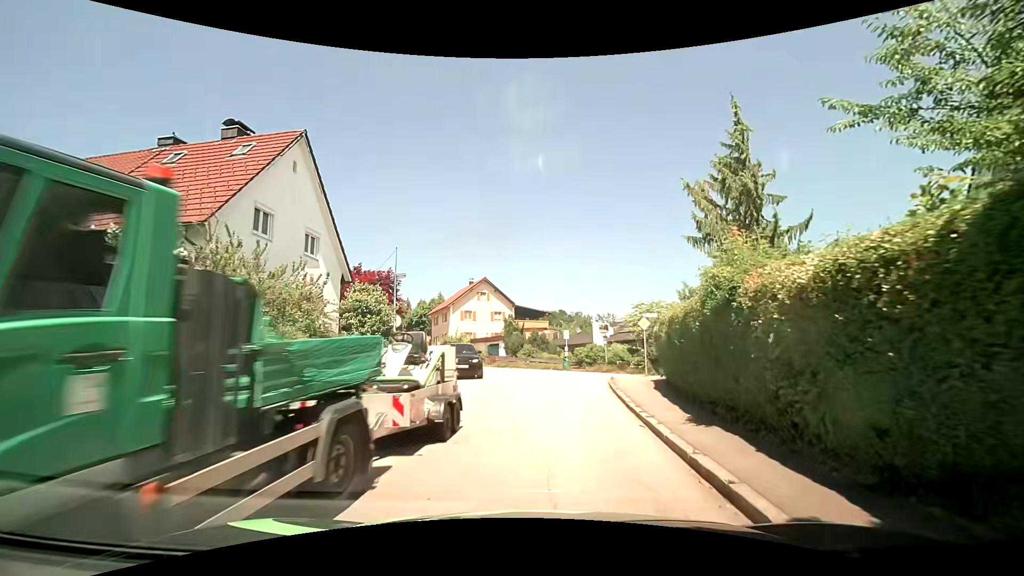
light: Day
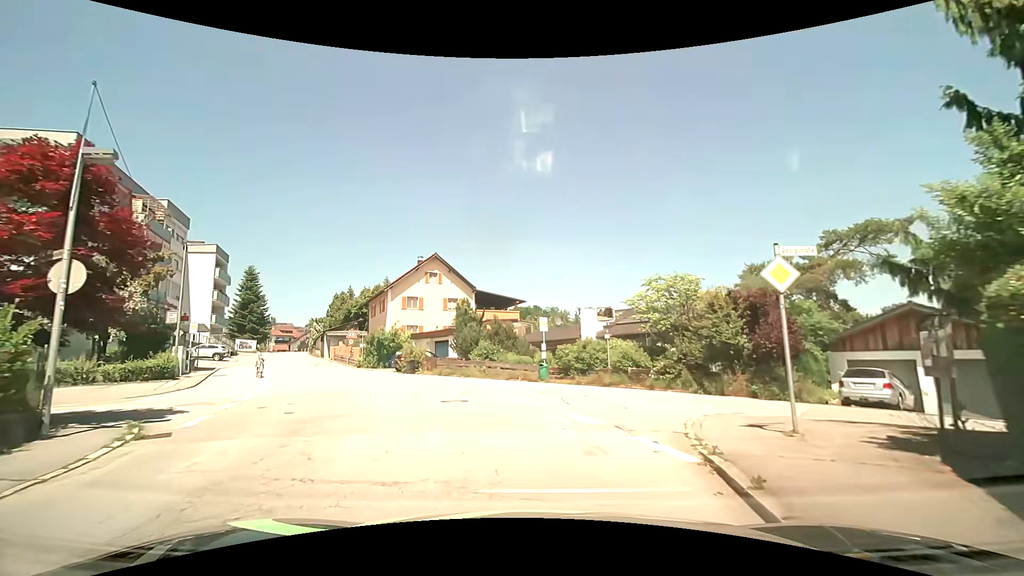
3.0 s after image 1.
(+0.6, +15.3) m; +2°
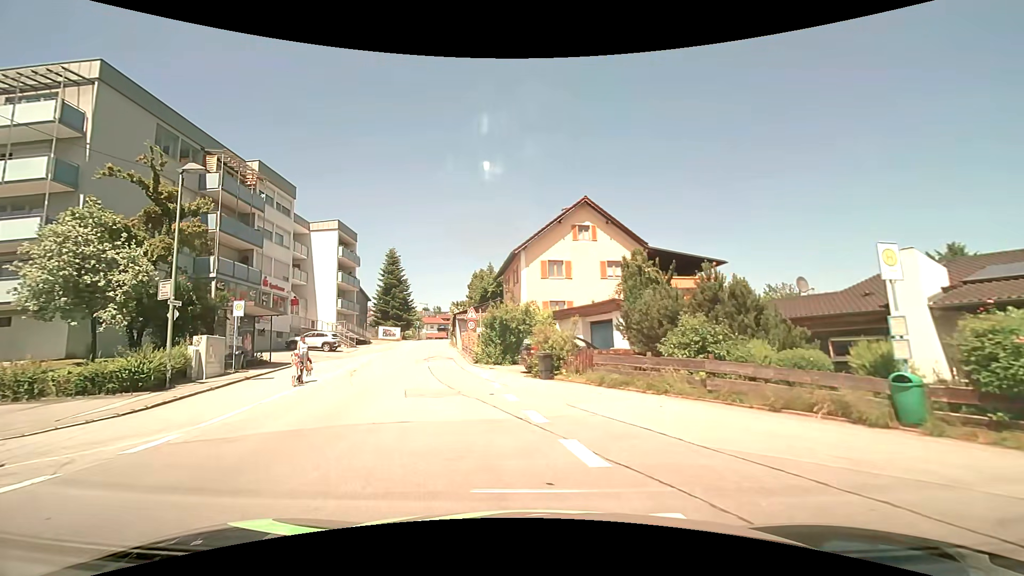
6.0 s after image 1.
(-1.8, +15.0) m; -17°
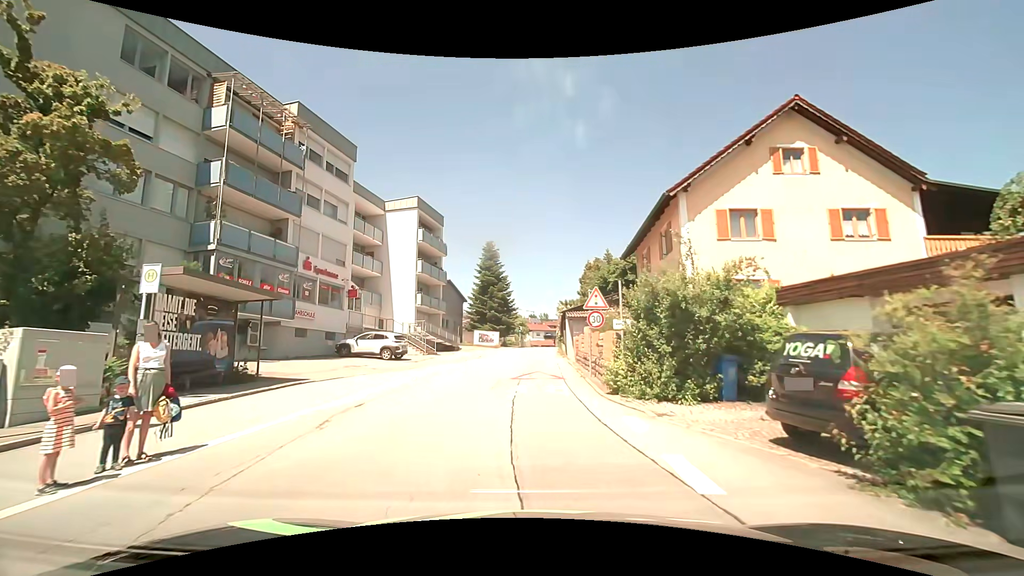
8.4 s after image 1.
(-2.0, +13.1) m; -12°
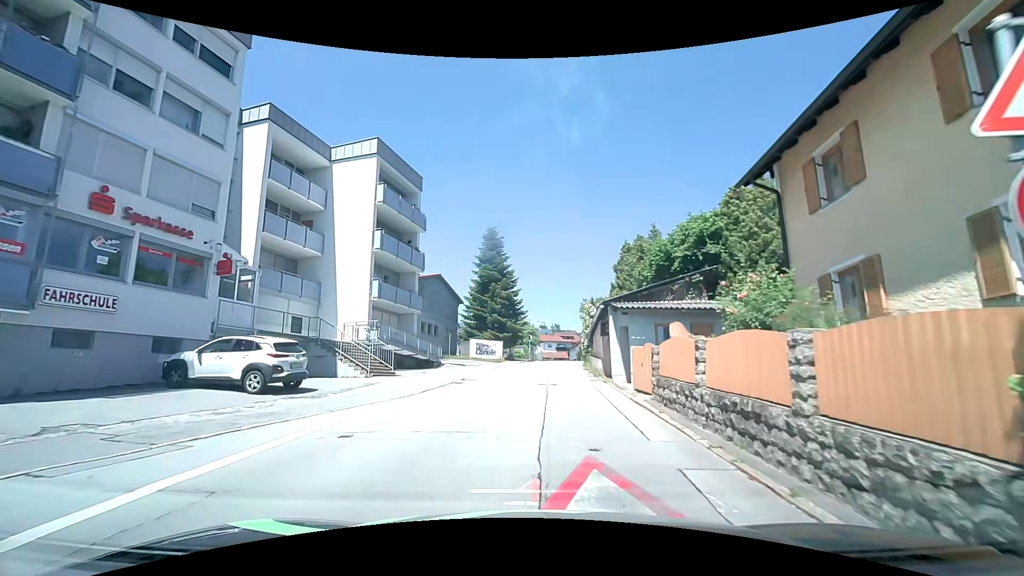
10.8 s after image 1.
(-0.5, +14.8) m; -2°
(0, +10) (+1, +20) (+1, +30) (+2, +40) (+3, +50) (+5, +60) (+7, +70) (+8, +79) (+9, +89) (+8, +99) m
